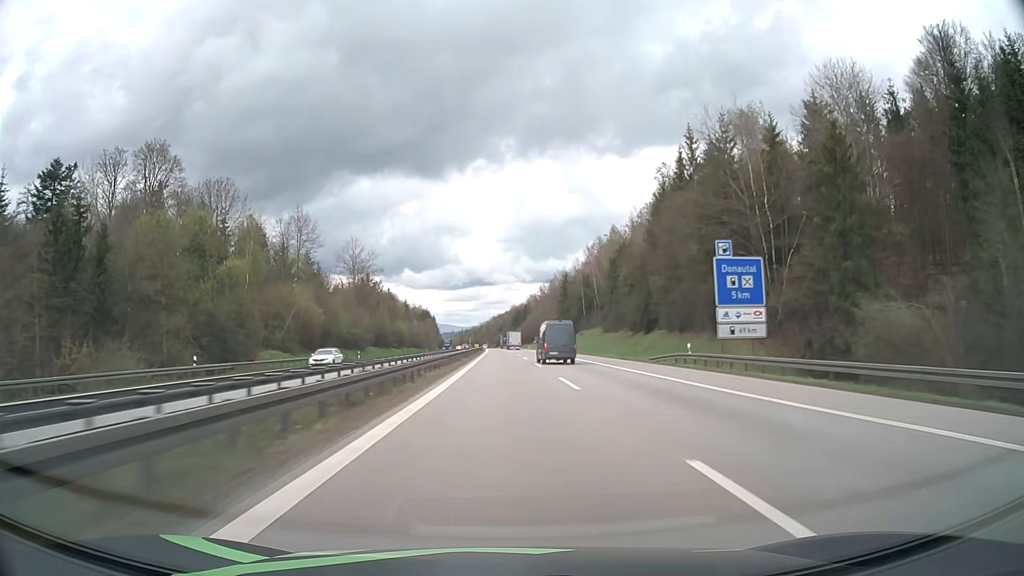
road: motorway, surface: asphalt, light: Day
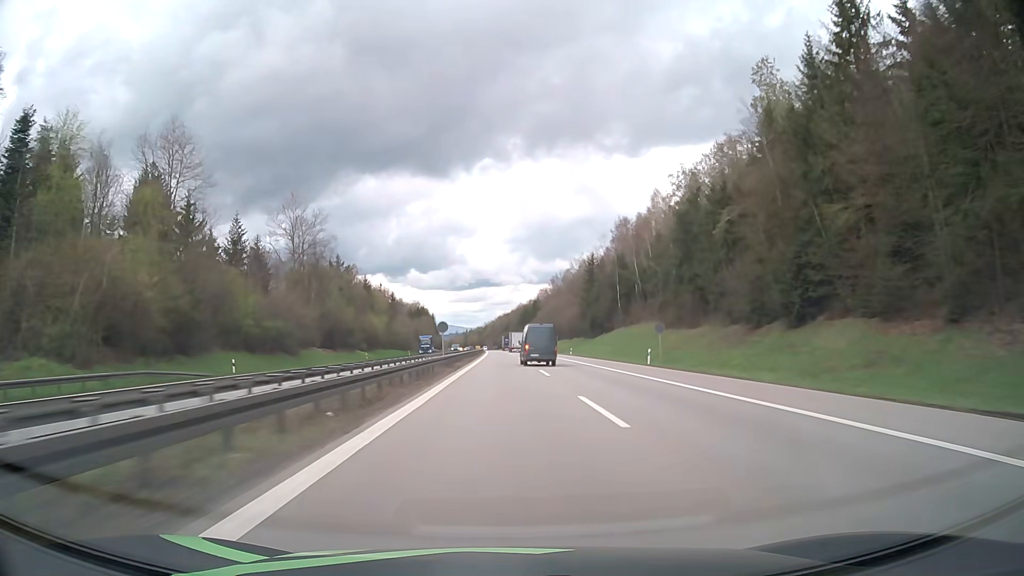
(-0.2, +43.9) m; 0°
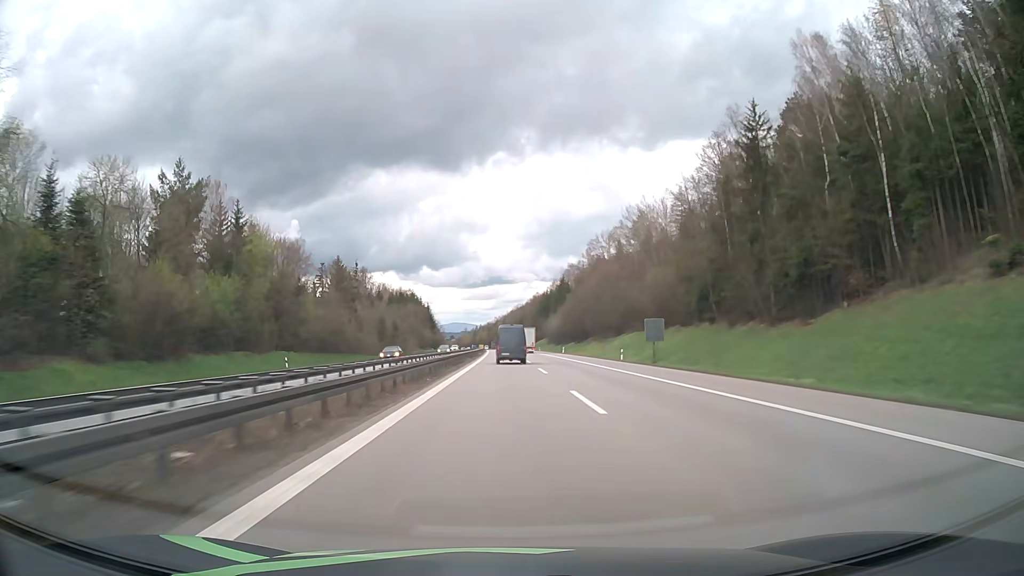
(-0.9, +87.8) m; -1°
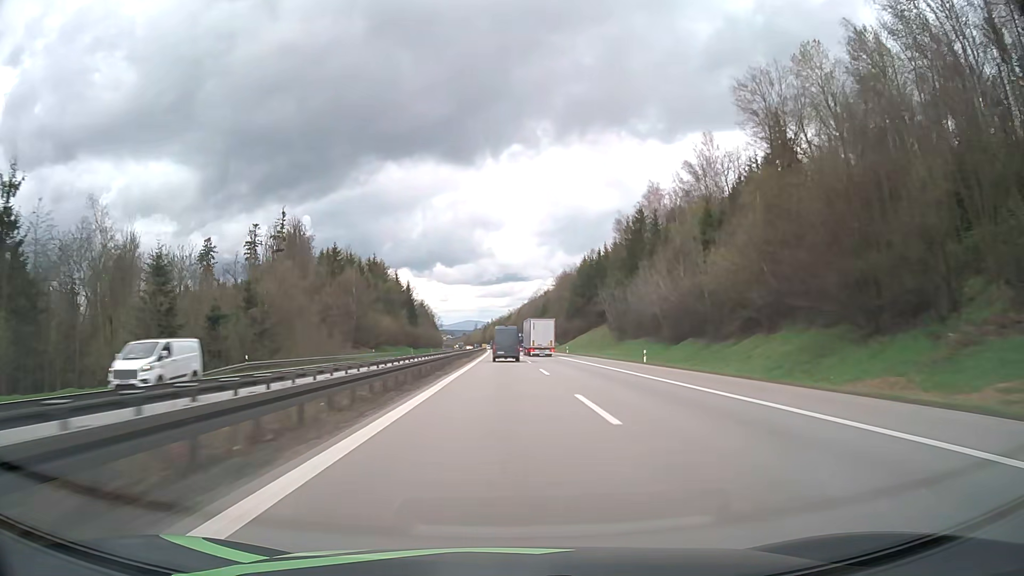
(-1.0, +109.4) m; -1°
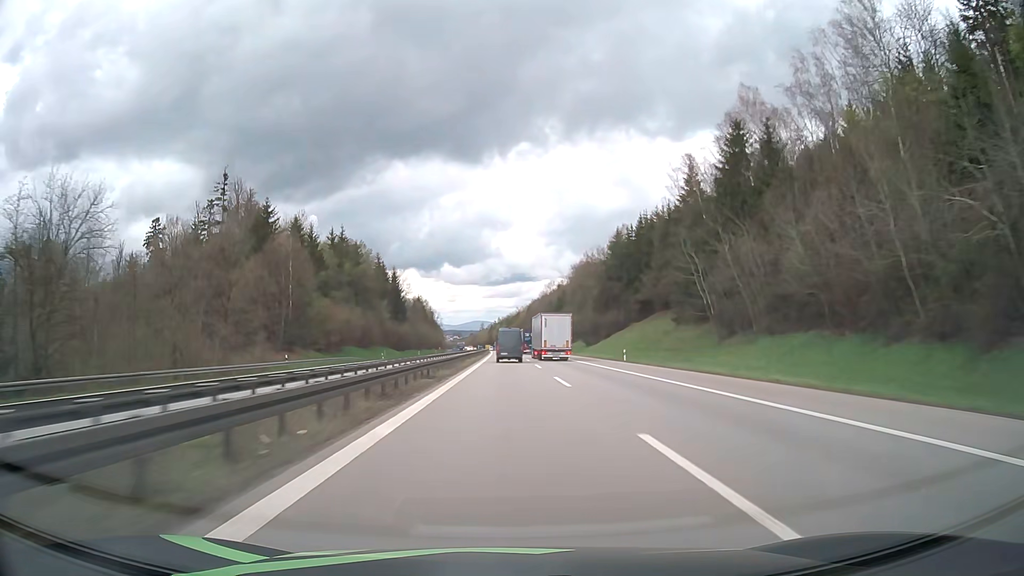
(-0.3, +43.5) m; -1°
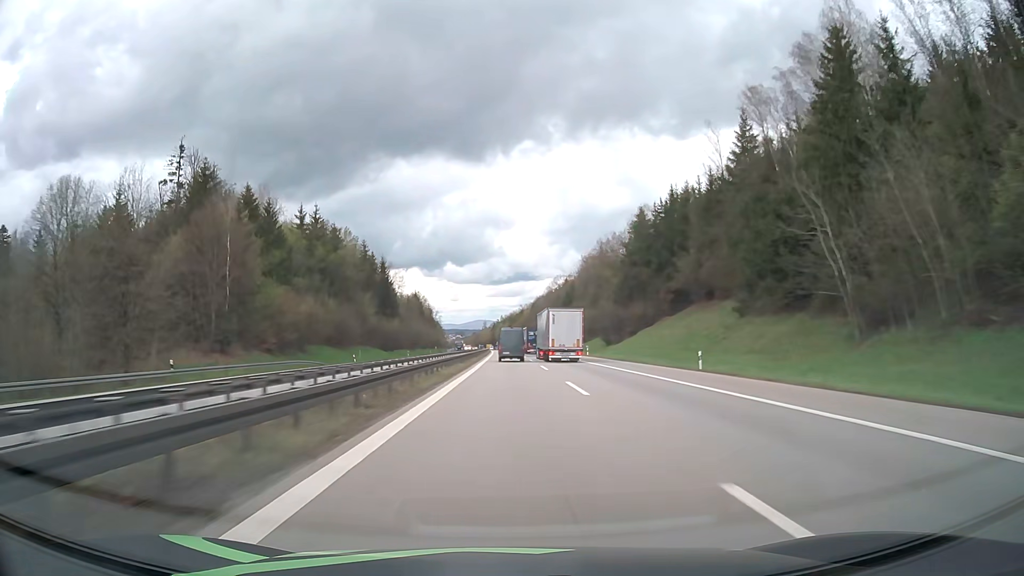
(-0.1, +21.7) m; 0°
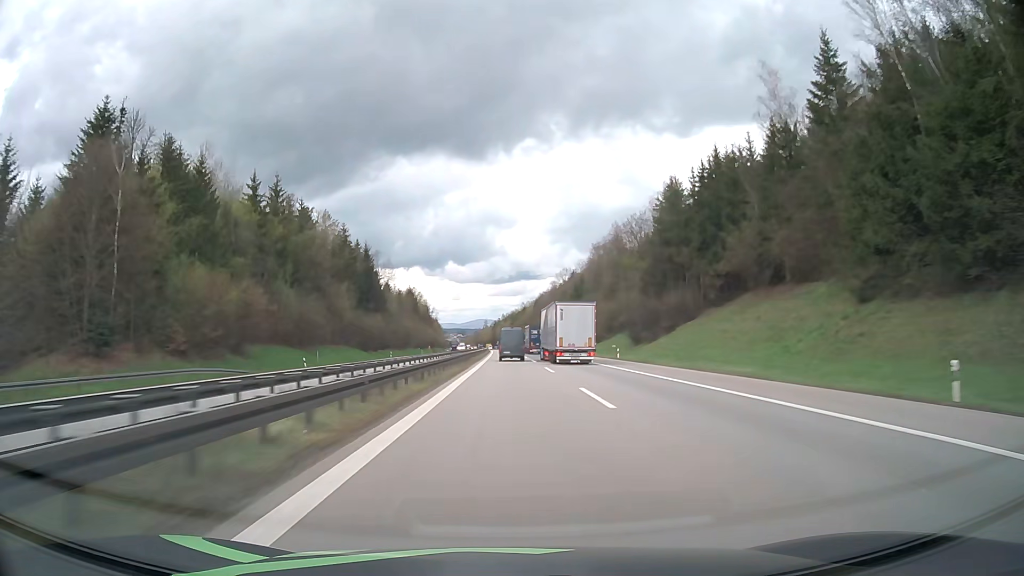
(0.0, +21.7) m; 0°
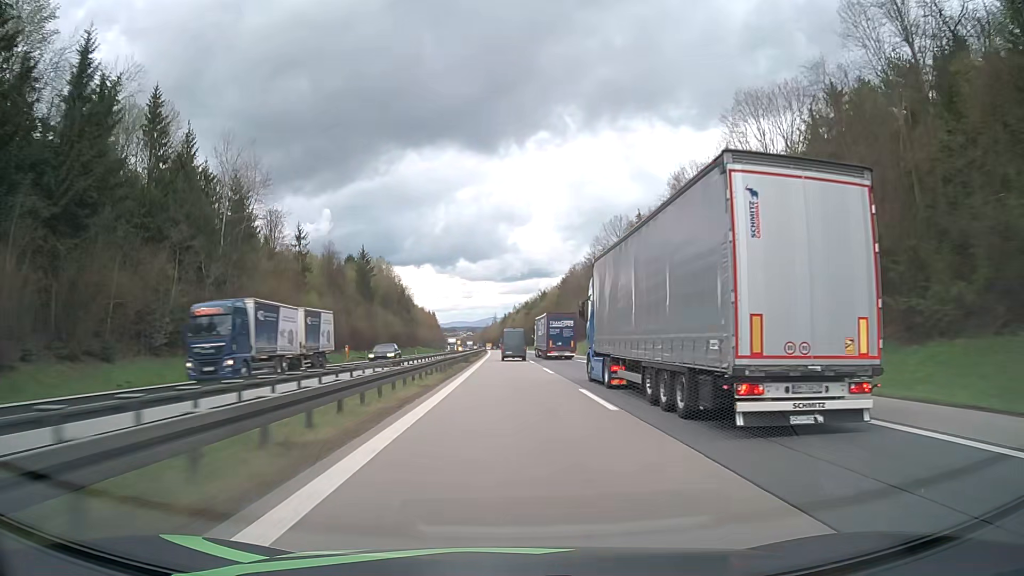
(-0.6, +108.2) m; -1°
(0, +10) (0, +20) (0, +30) (0, +40) (0, +50) (0, +60) (0, +70) (-1, +80) (-1, +90) (-1, +100) m
